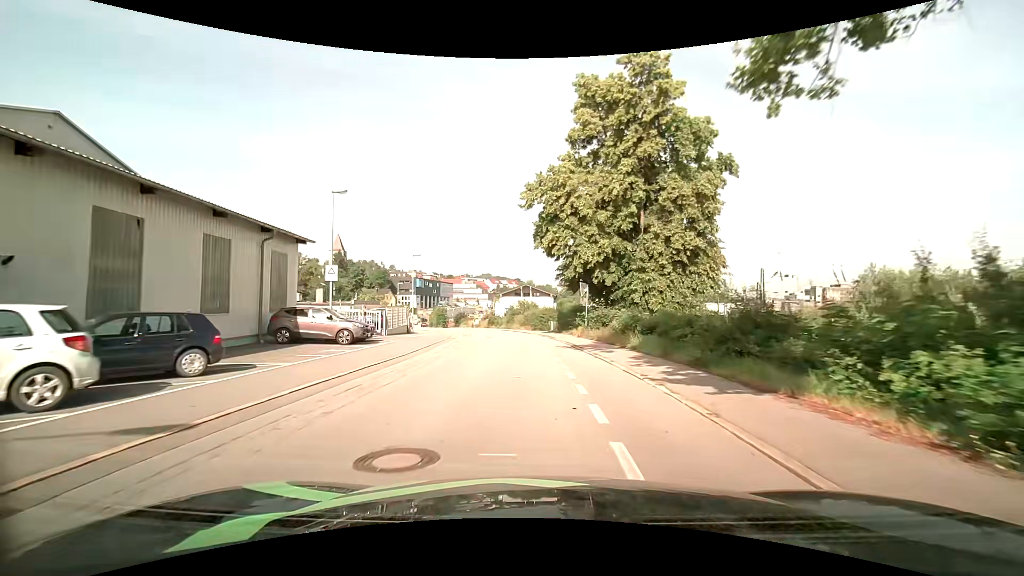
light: Day
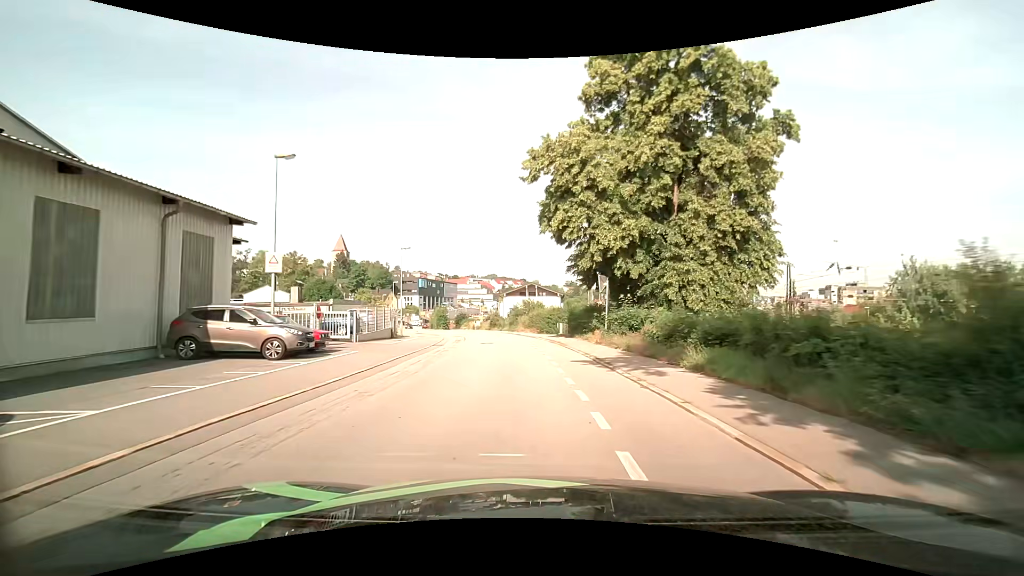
(0.0, +6.5) m; 0°
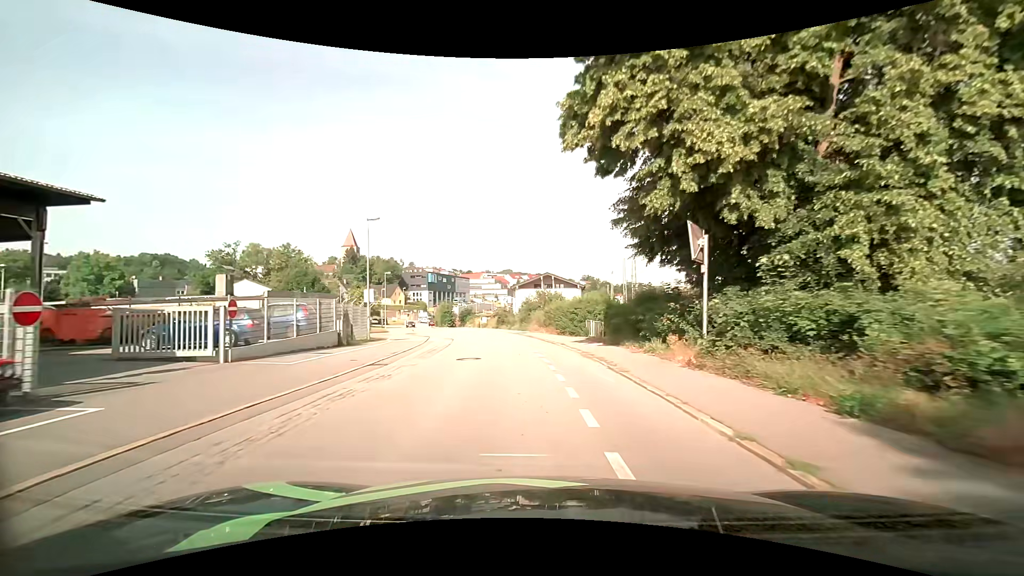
(-0.2, +12.5) m; -2°
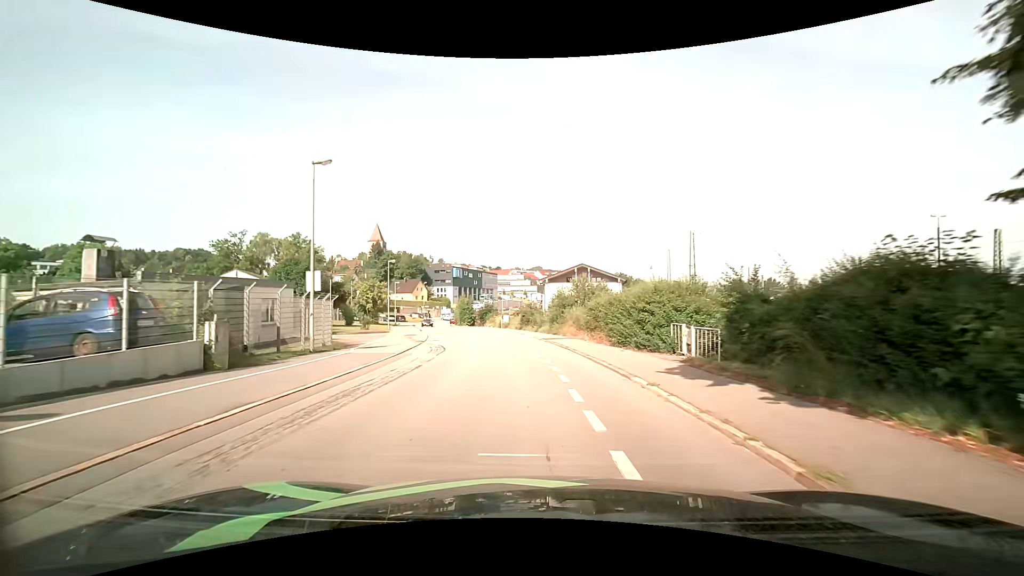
(-0.4, +12.2) m; -4°
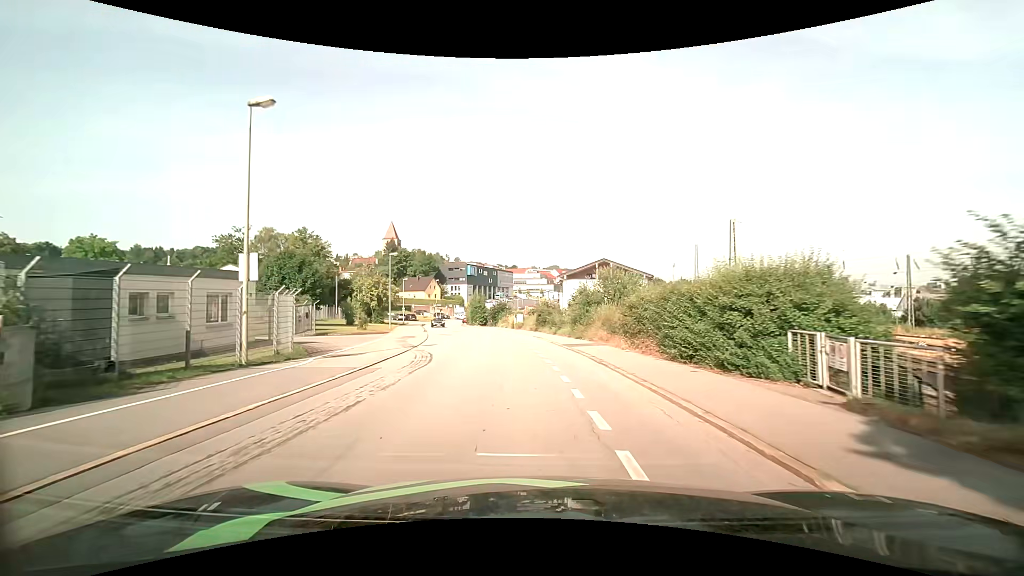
(-0.1, +6.0) m; -2°
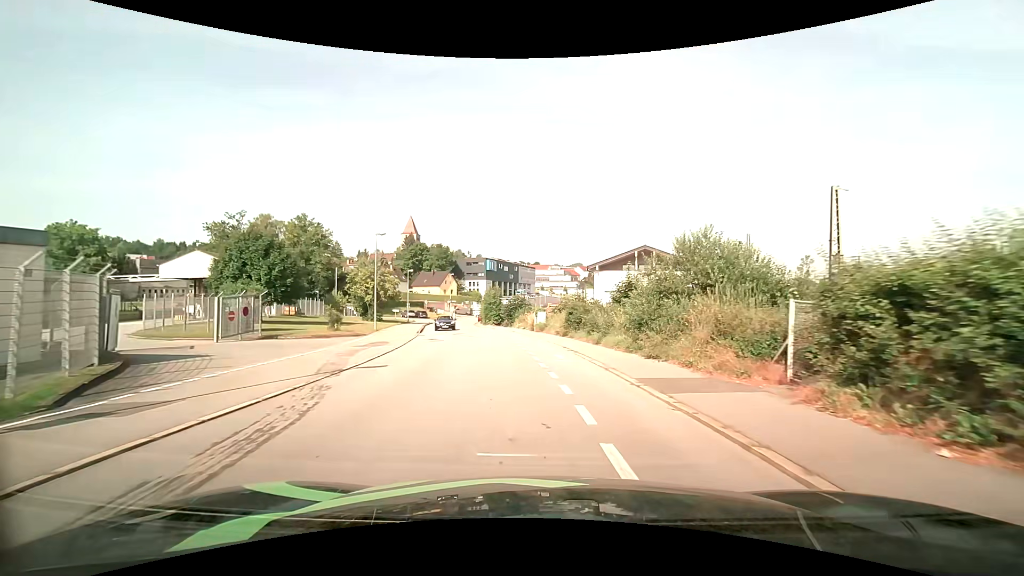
(-0.3, +11.9) m; -2°
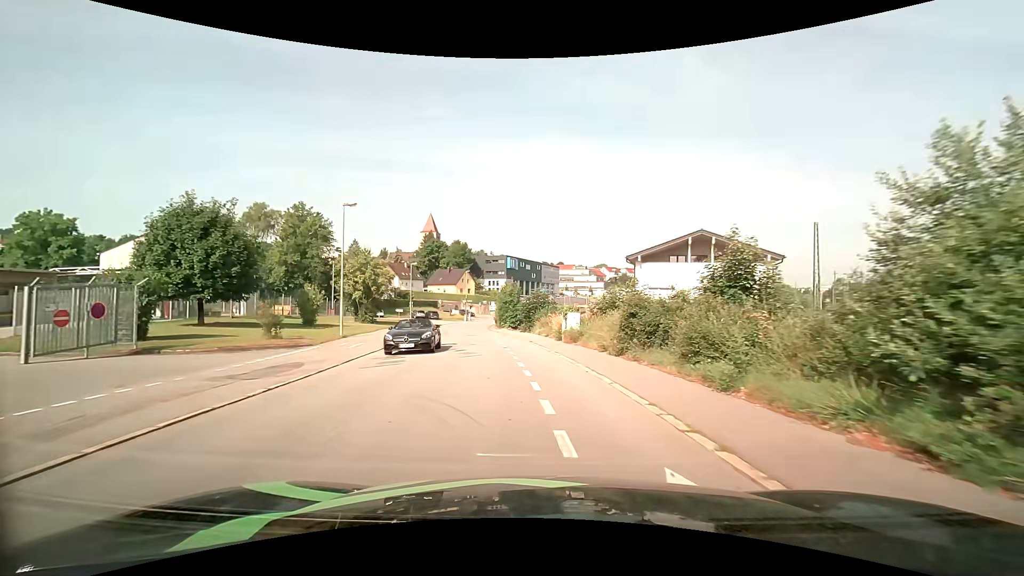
(-0.2, +11.6) m; -2°
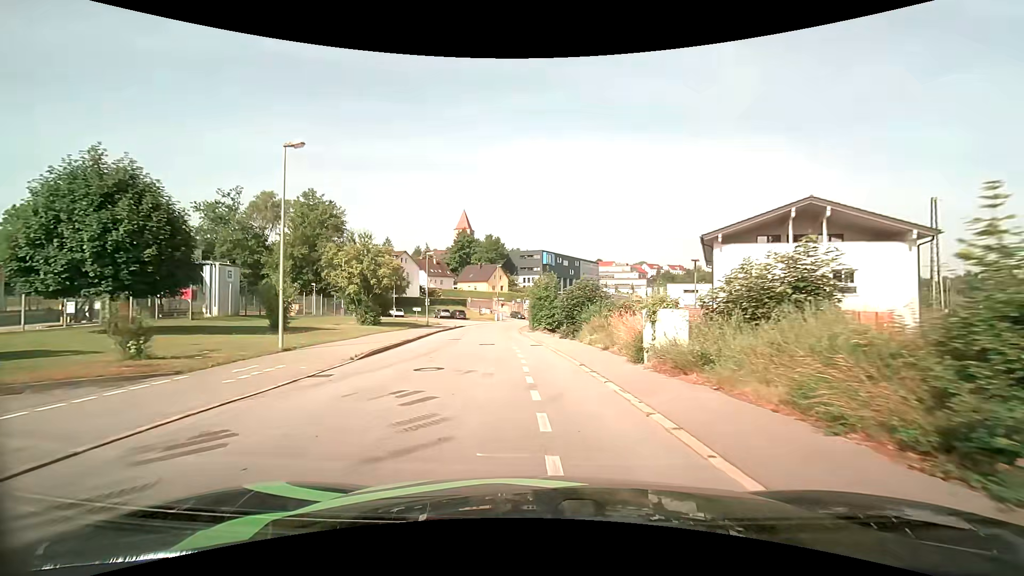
(-0.4, +11.2) m; -4°
(0, +10) (-1, +20) (-2, +30) (-3, +40) (-4, +50) (-4, +60) (-3, +70) (-2, +80) (0, +89) (+3, +99) m
